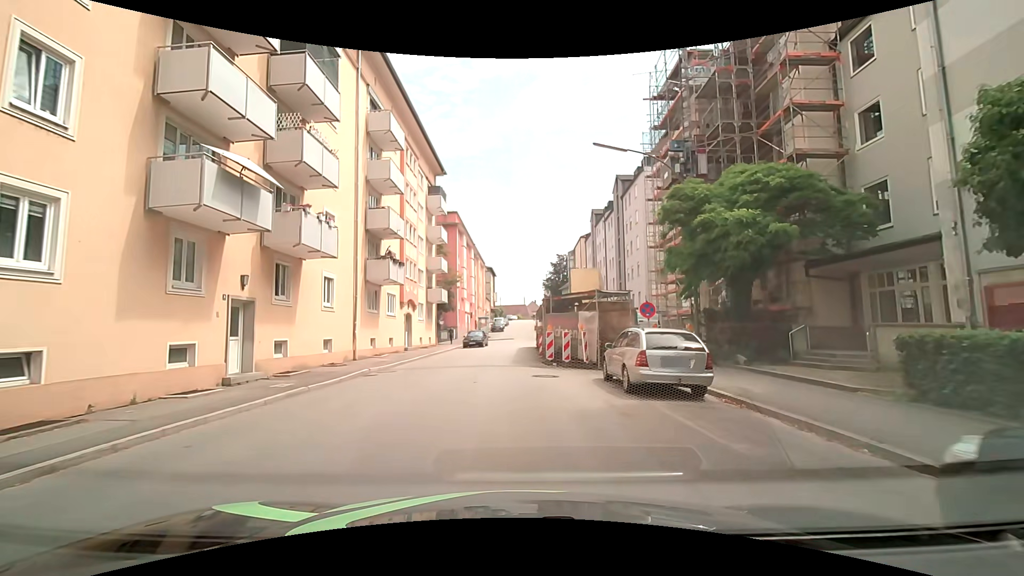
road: tertiary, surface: asphalt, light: Day
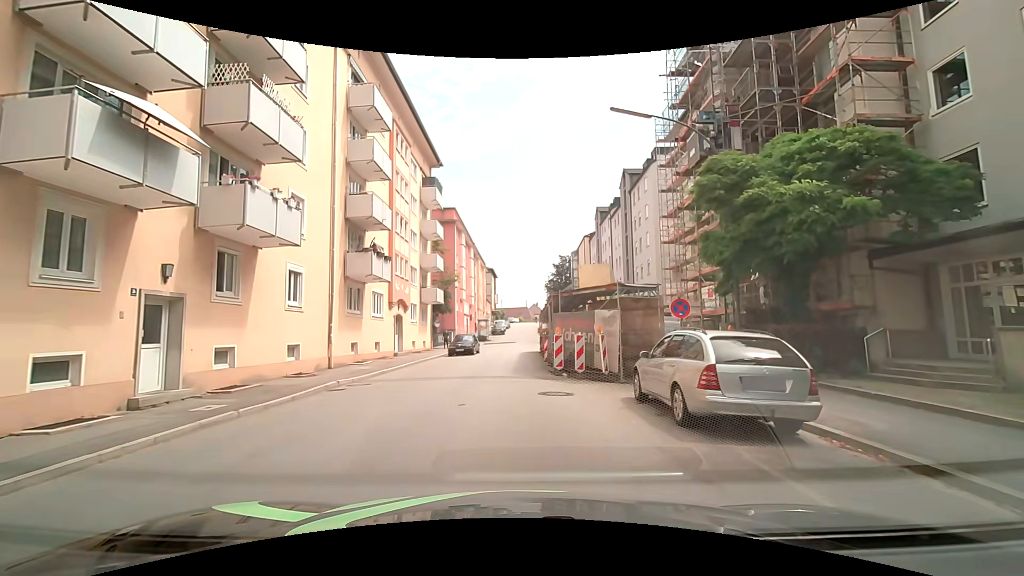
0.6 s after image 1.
(0.0, +3.5) m; +1°
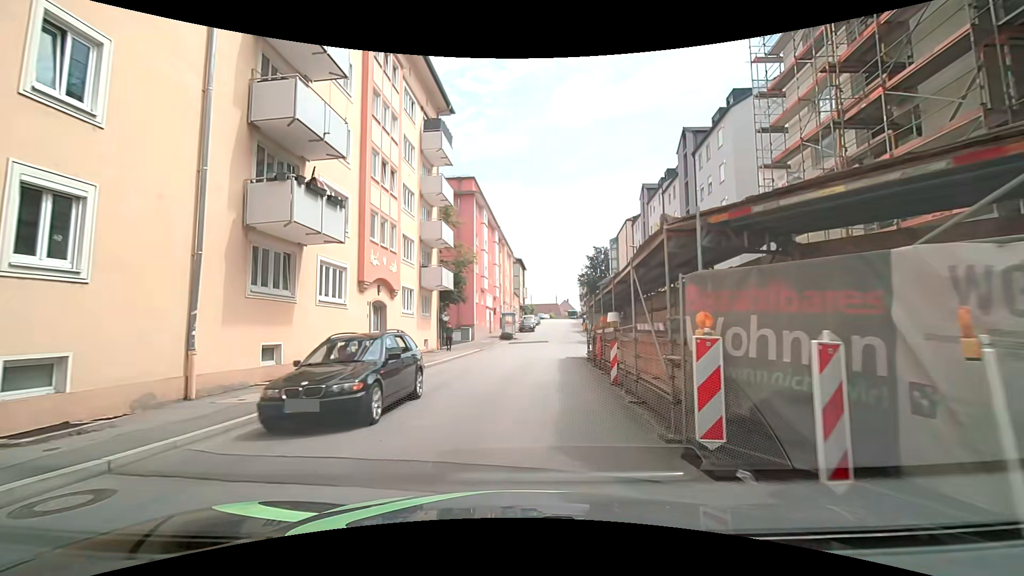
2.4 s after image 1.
(-0.2, +11.1) m; -5°
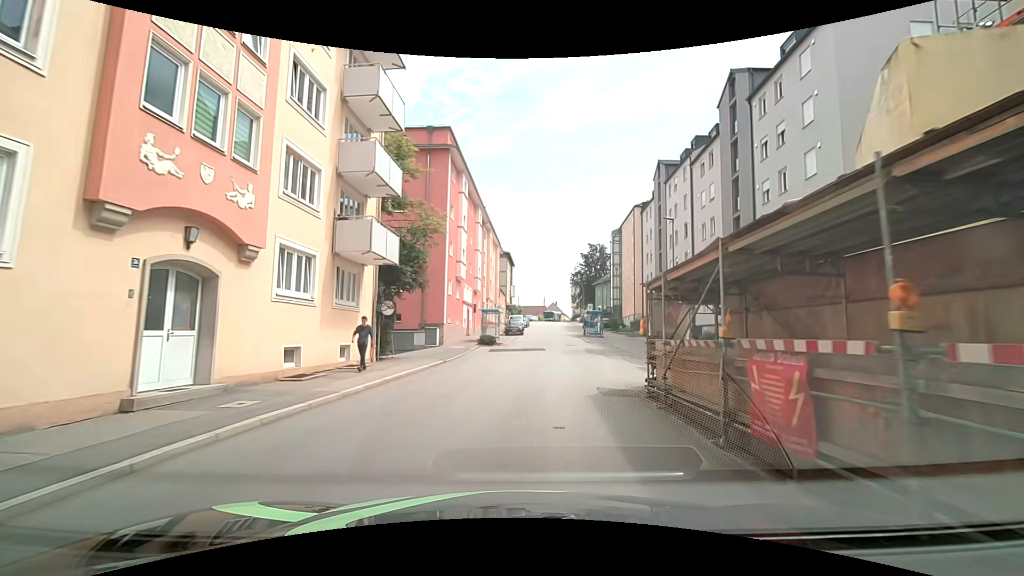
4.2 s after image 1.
(+0.4, +12.5) m; +2°
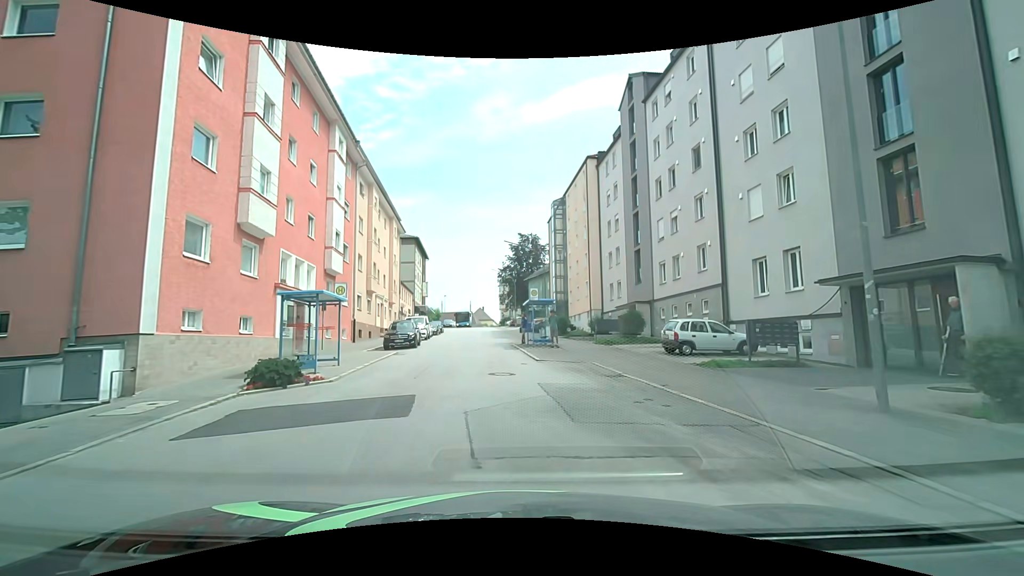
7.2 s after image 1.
(+1.9, +21.9) m; +9°
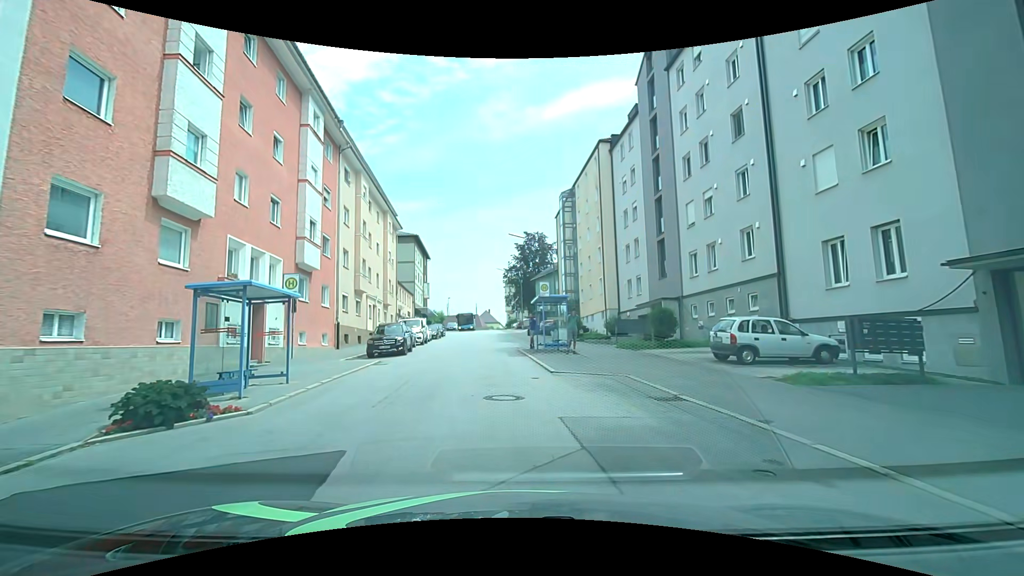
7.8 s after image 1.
(-0.1, +4.5) m; -1°
